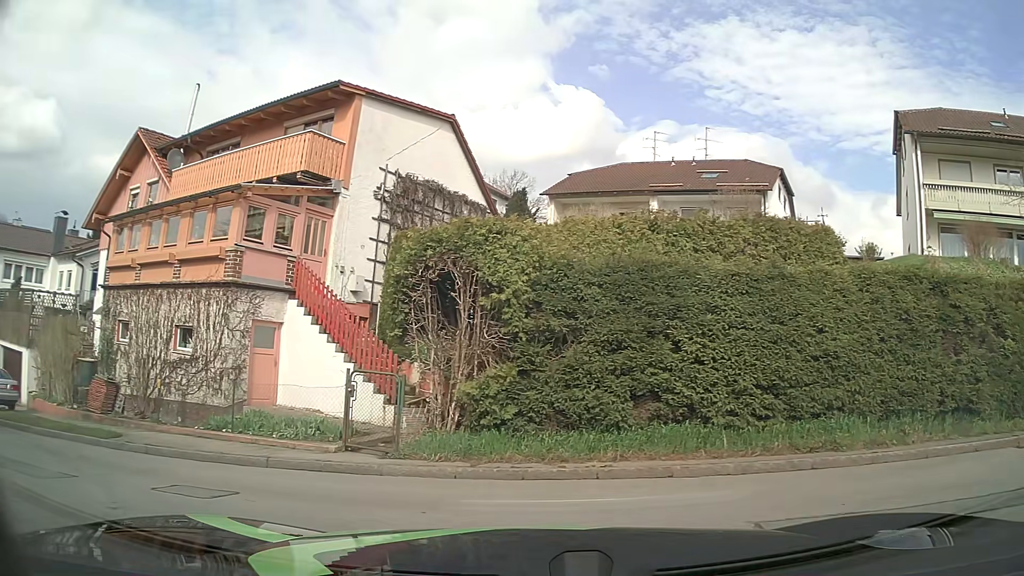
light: Day
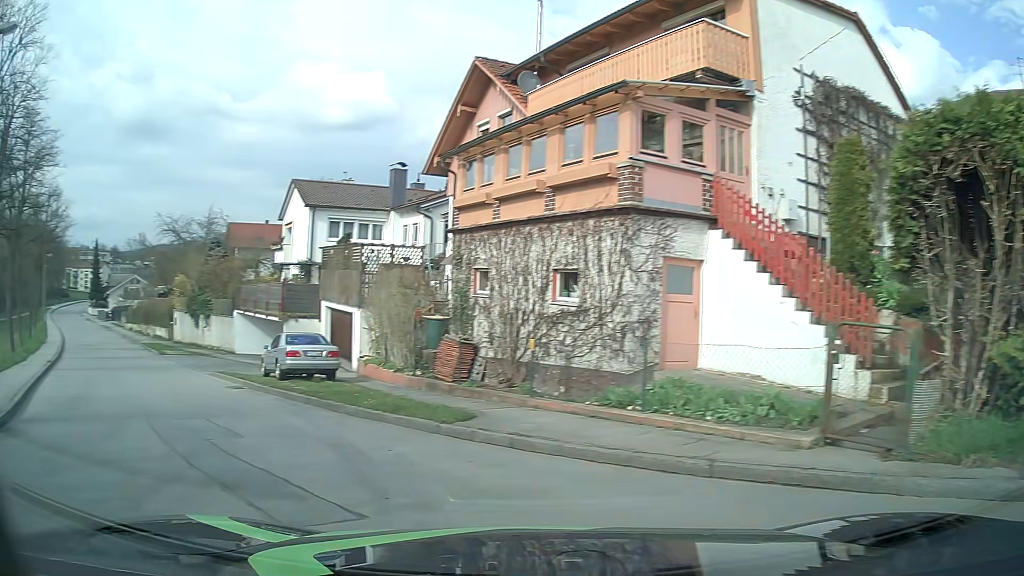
(-1.2, +4.0) m; -34°
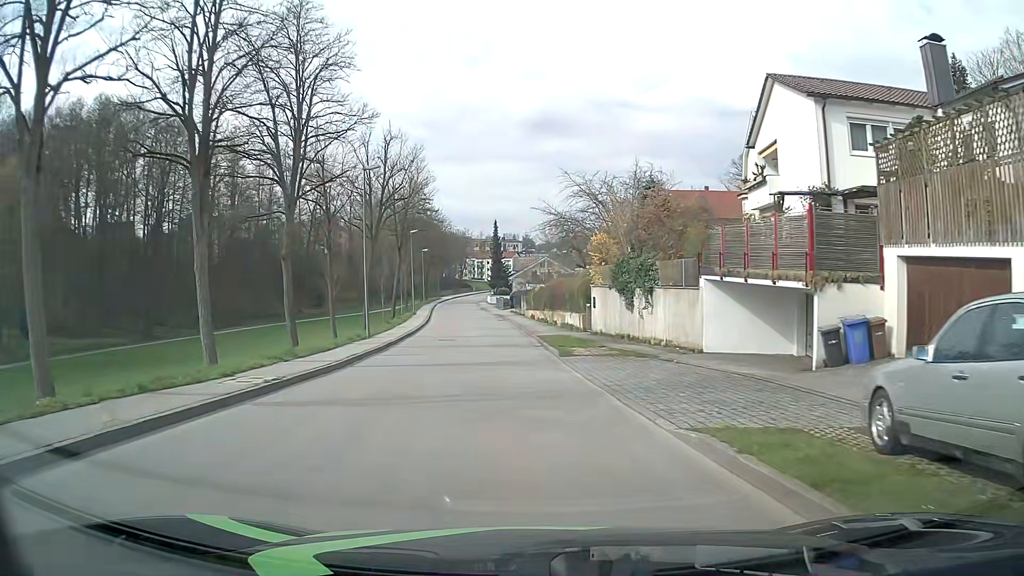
(-6.8, +15.2) m; -35°
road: unclassified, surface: asphalt
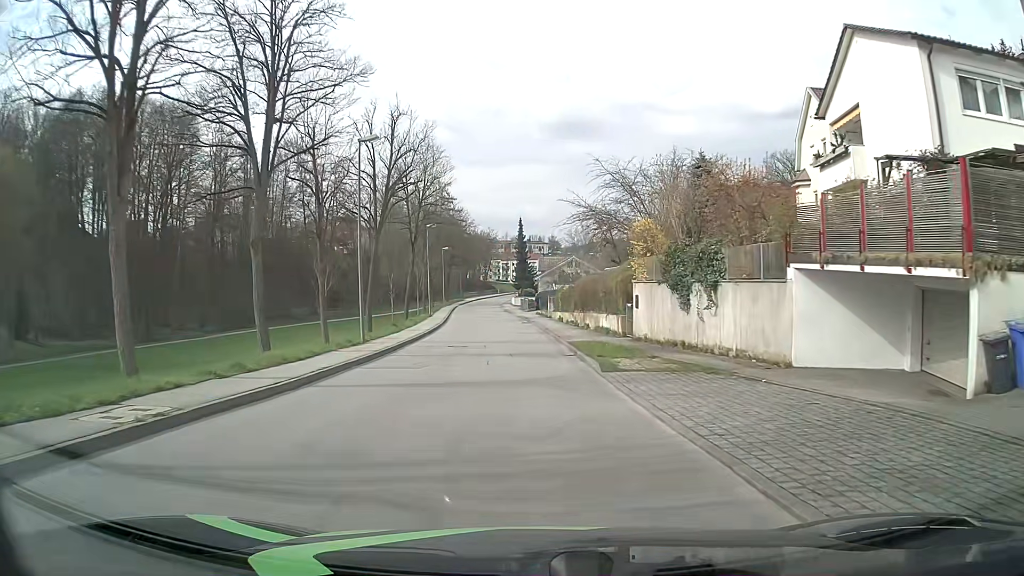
(-0.1, +5.6) m; -2°
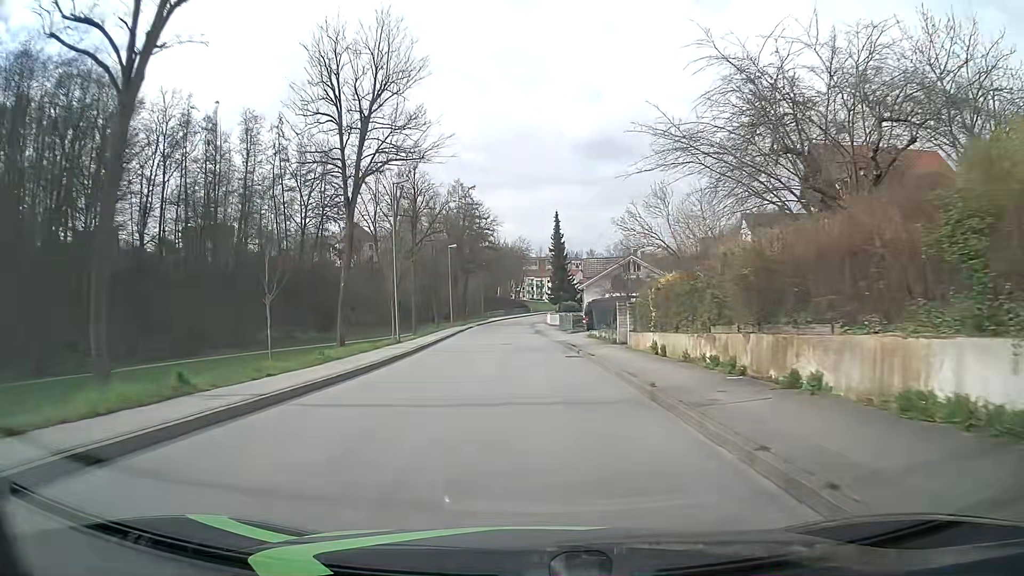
(-0.6, +26.1) m; -3°
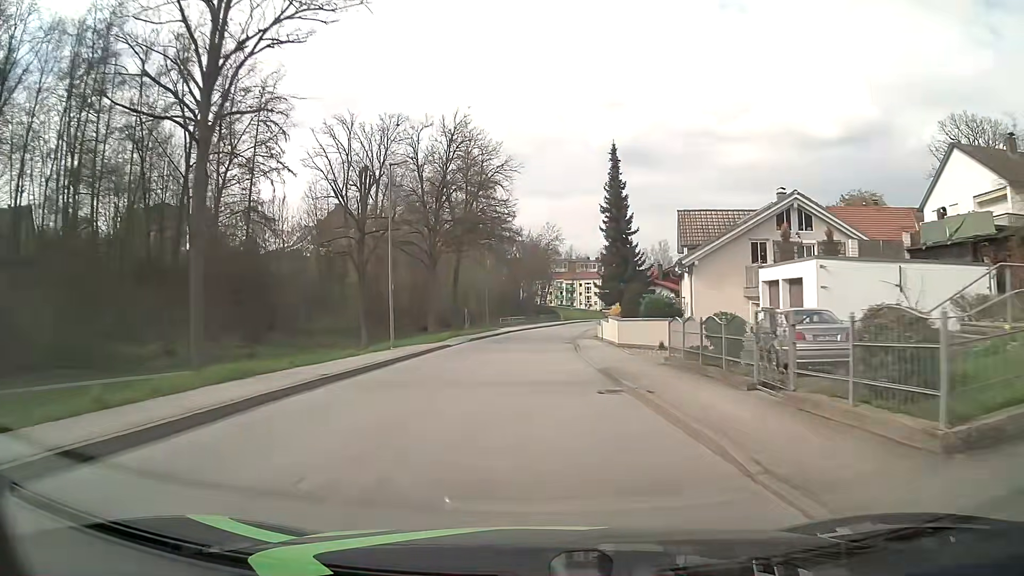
(-0.9, +37.2) m; -2°
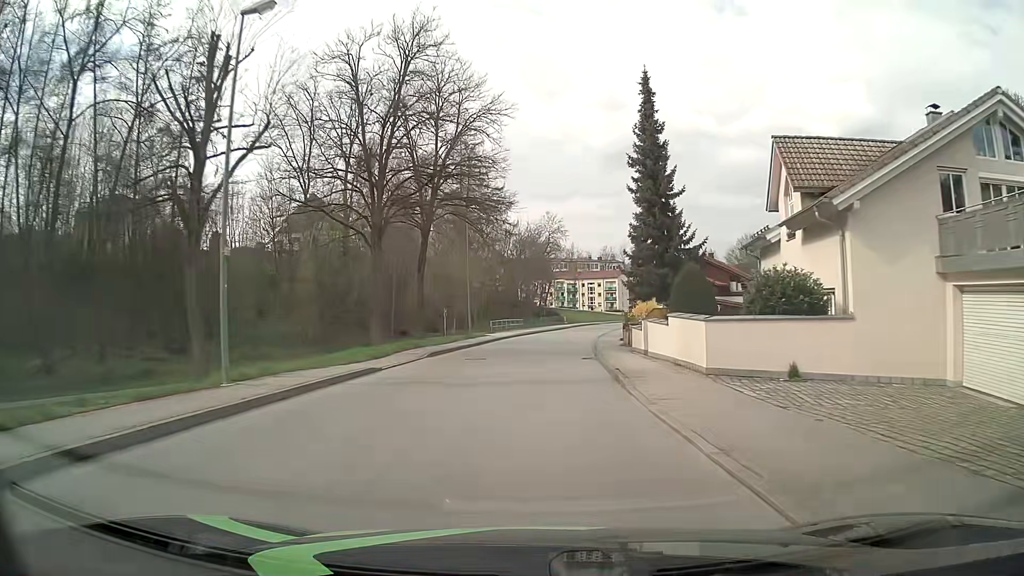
(-0.1, +15.6) m; 0°
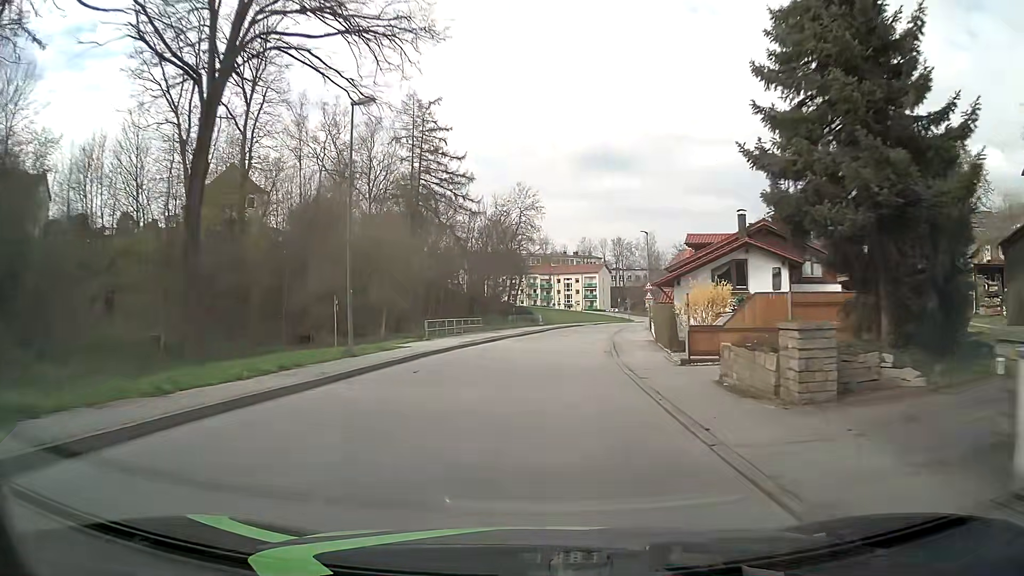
(+0.3, +23.6) m; +2°
(0, +10) (+1, +20) (+1, +30) (+3, +40) (+4, +50) (+5, +60) (+7, +70) (+9, +79) (+12, +89) (+15, +98) m
